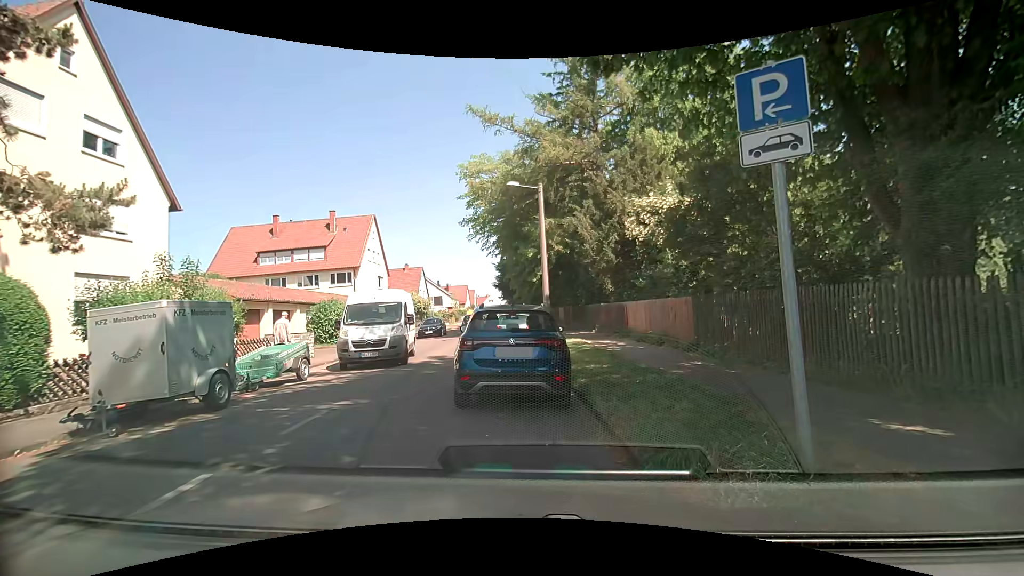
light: Day
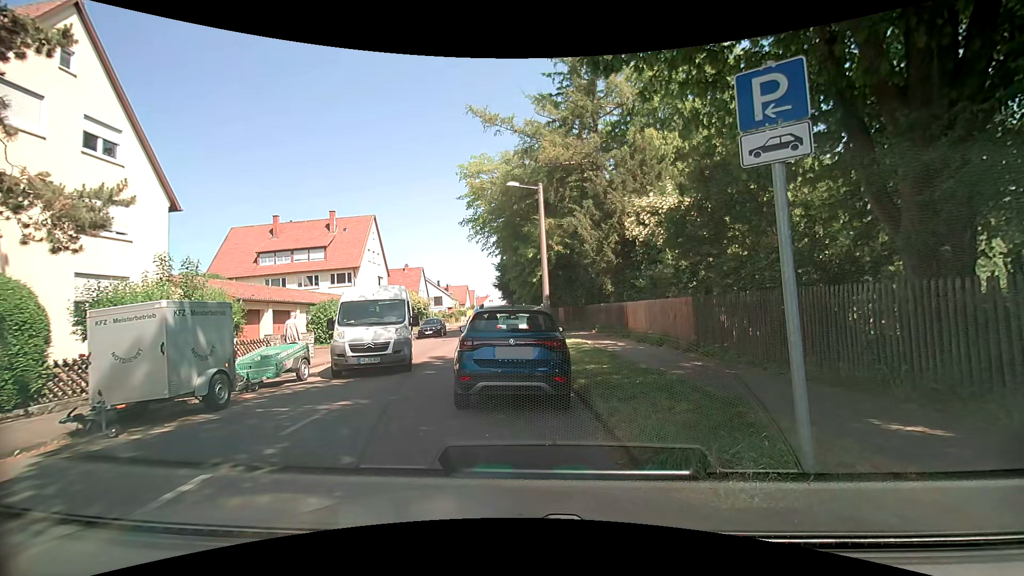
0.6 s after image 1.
(0.0, 0.0) m; 0°
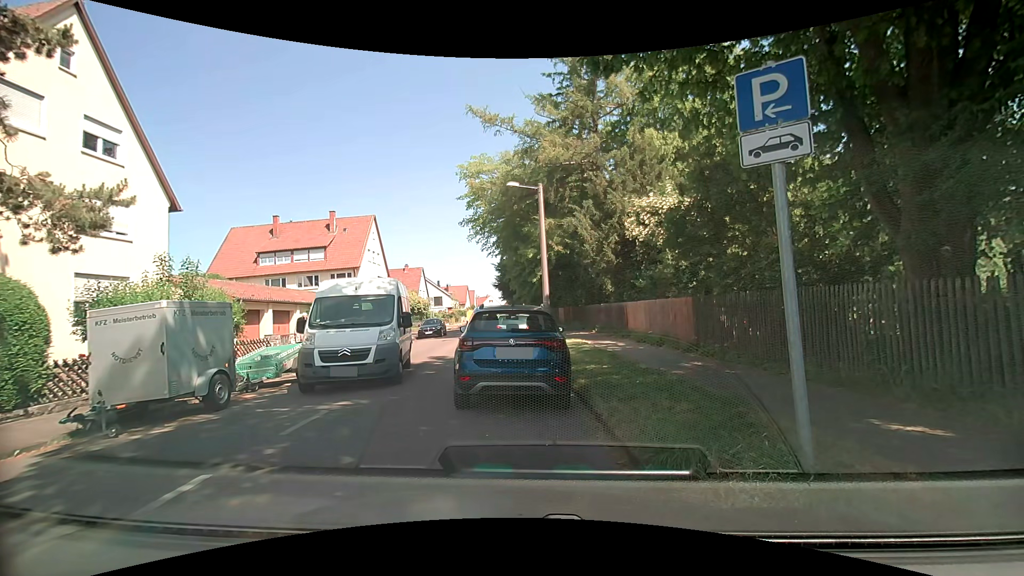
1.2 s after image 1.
(0.0, 0.0) m; 0°
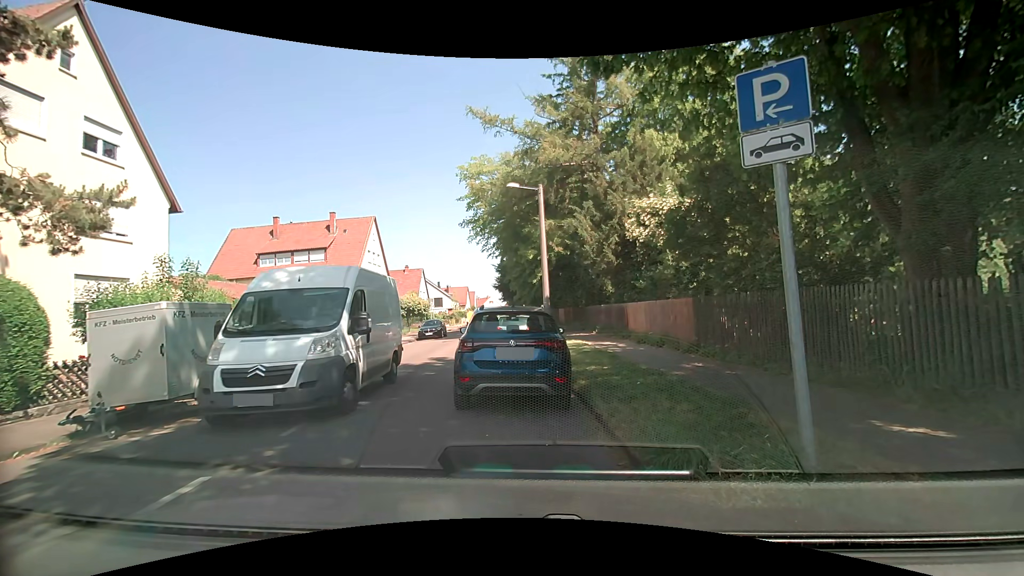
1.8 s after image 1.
(0.0, 0.0) m; 0°
